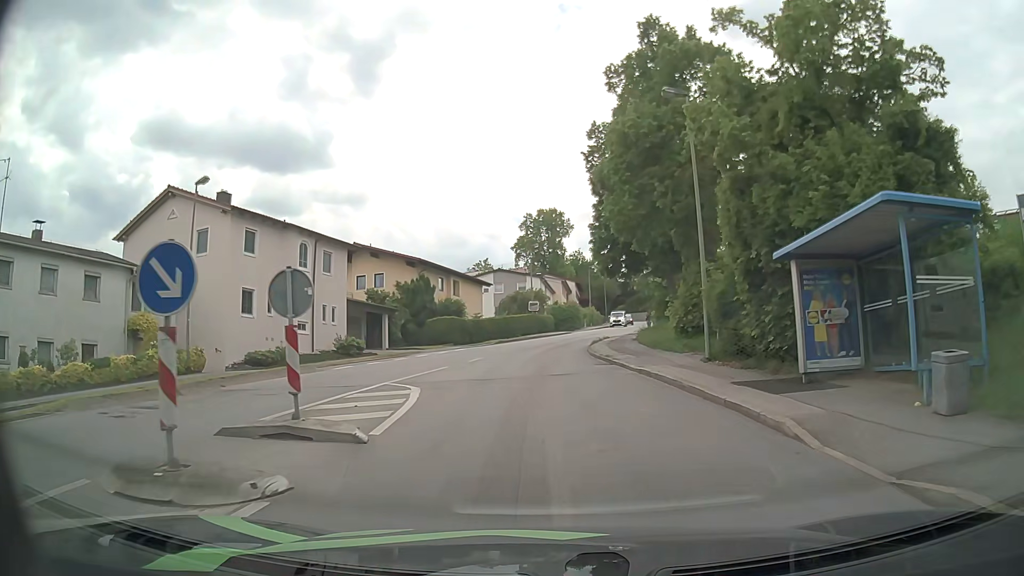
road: residential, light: Day
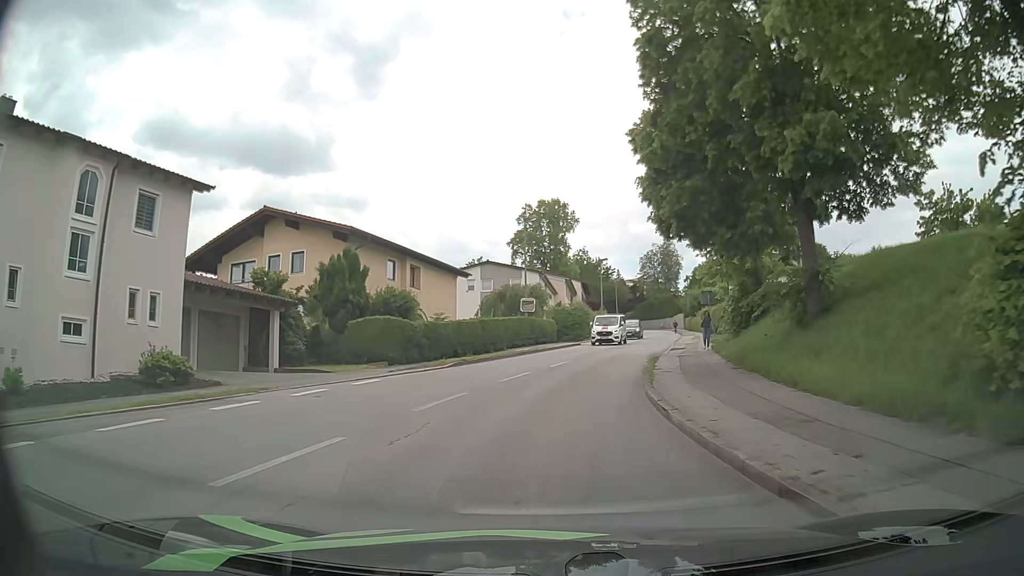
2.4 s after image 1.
(-0.1, +19.0) m; 0°
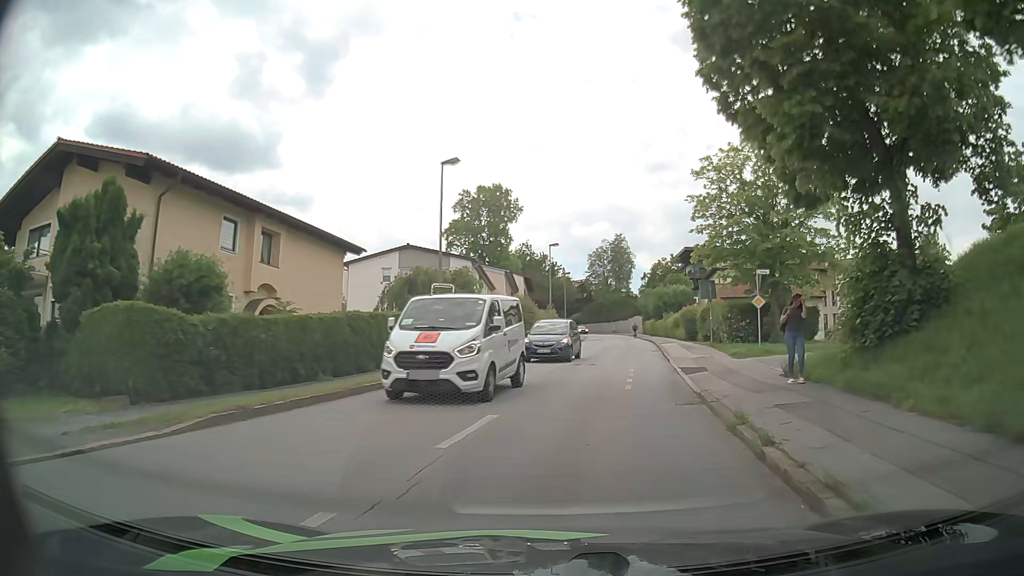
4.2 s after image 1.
(+0.6, +15.1) m; +6°
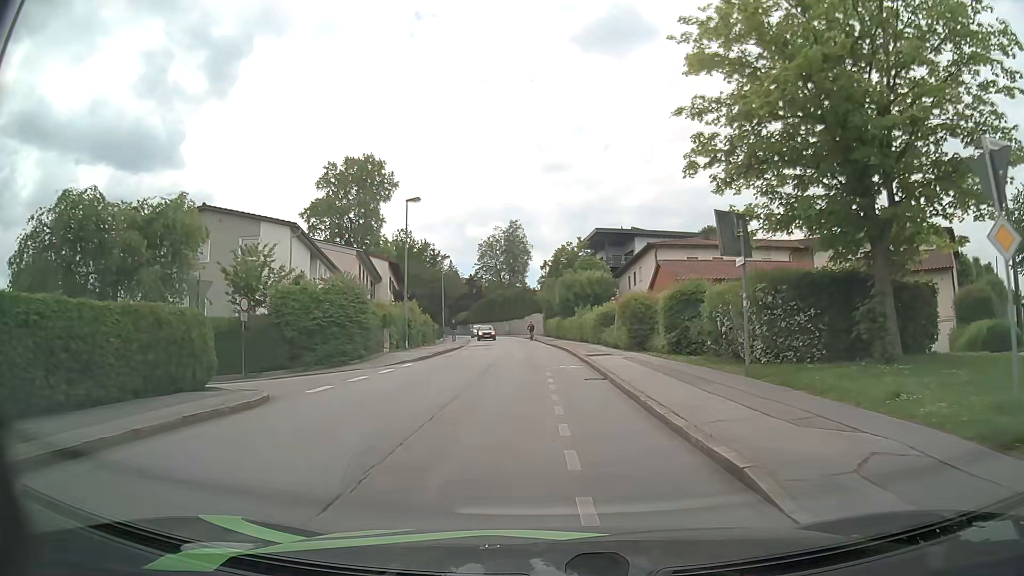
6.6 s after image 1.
(+1.8, +20.2) m; +9°
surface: asphalt
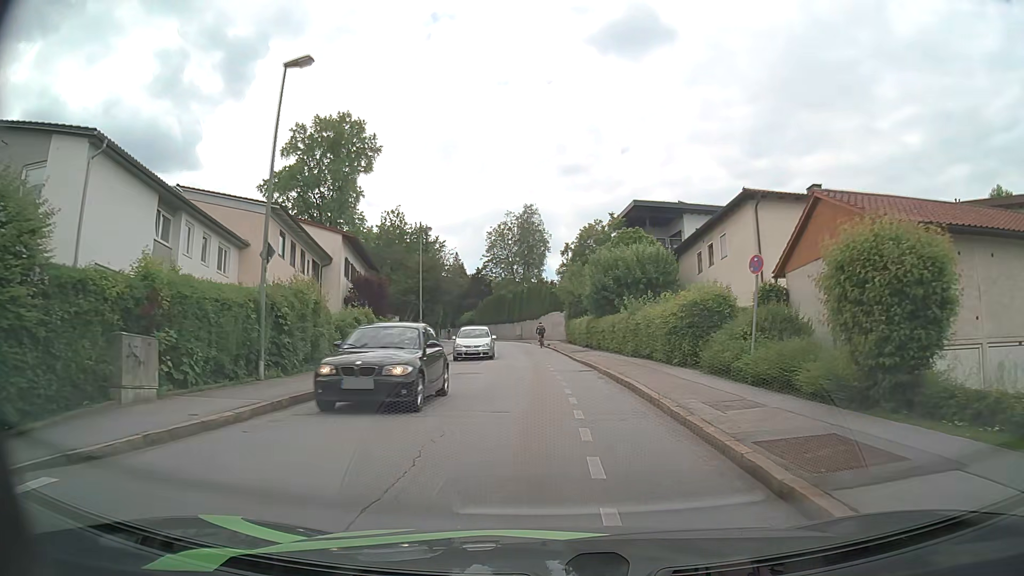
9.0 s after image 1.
(-0.5, +20.2) m; -2°
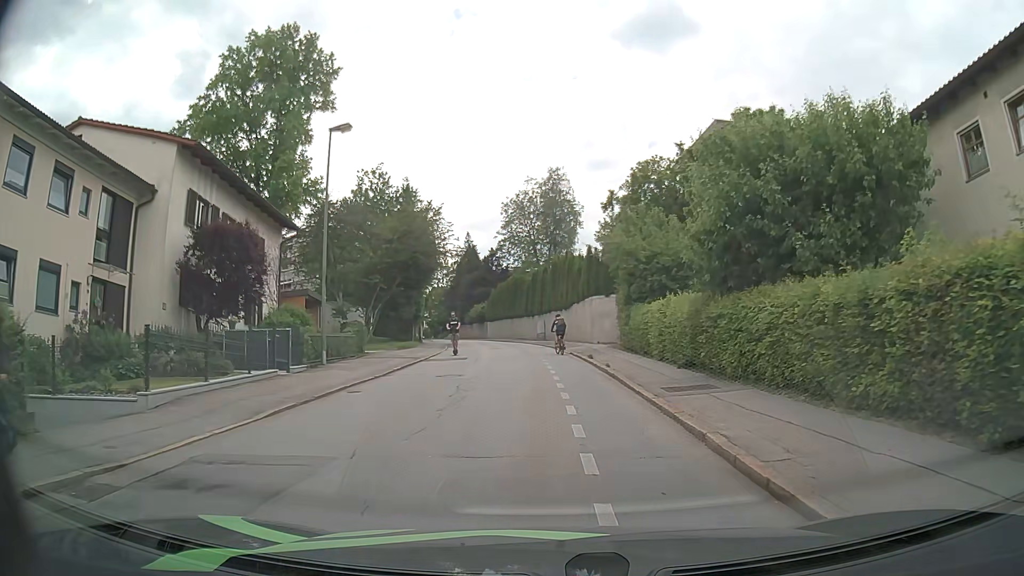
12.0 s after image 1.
(-0.3, +23.7) m; -2°
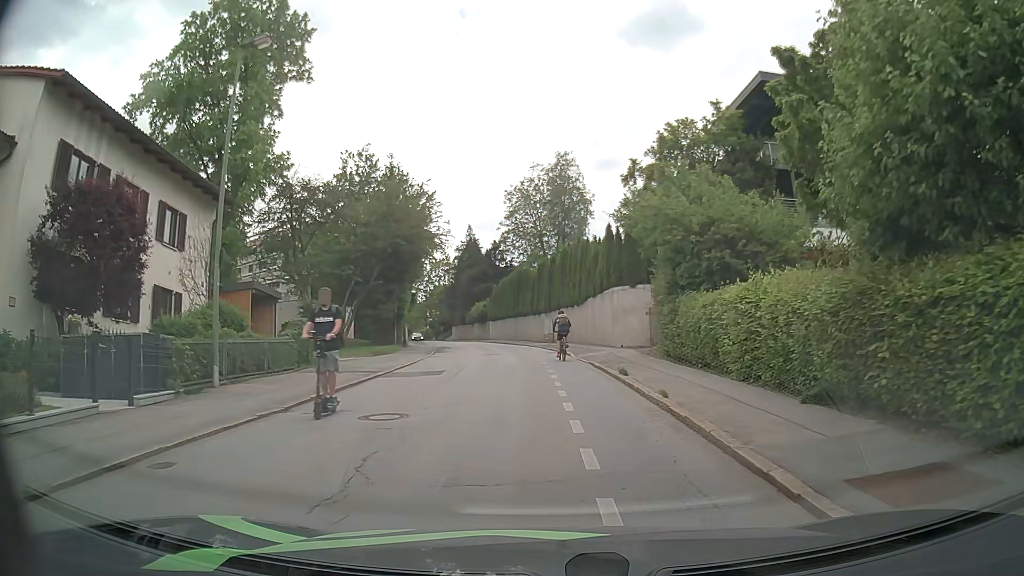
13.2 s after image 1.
(-0.1, +7.9) m; -1°
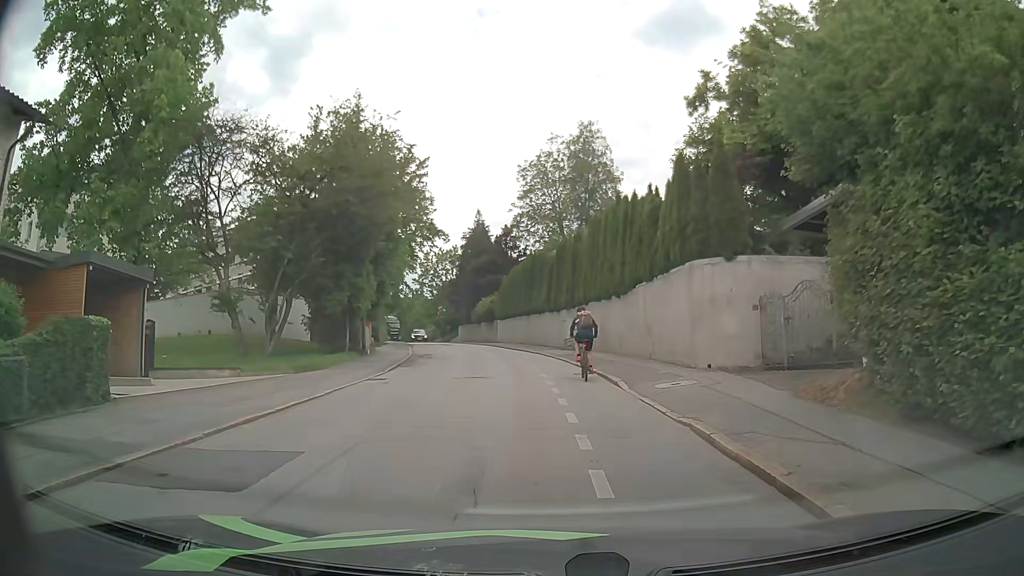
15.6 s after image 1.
(-0.2, +12.6) m; -2°
(0, +10) (-1, +20) (-3, +30) (-5, +40) (-6, +49) (-7, +59) (-9, +69) (-12, +79) (-14, +89) (-17, +98) m
